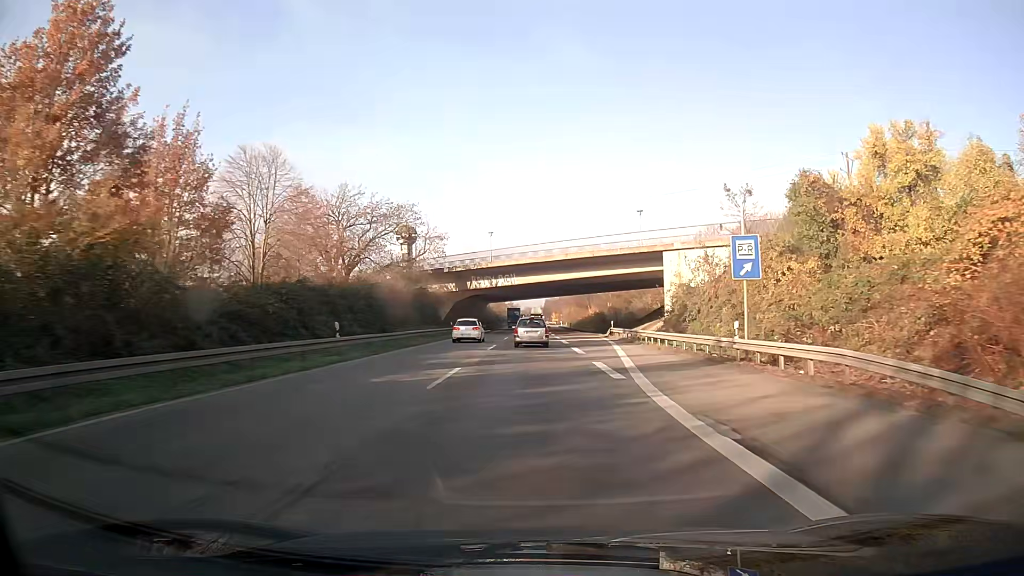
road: trunk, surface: asphalt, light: Day
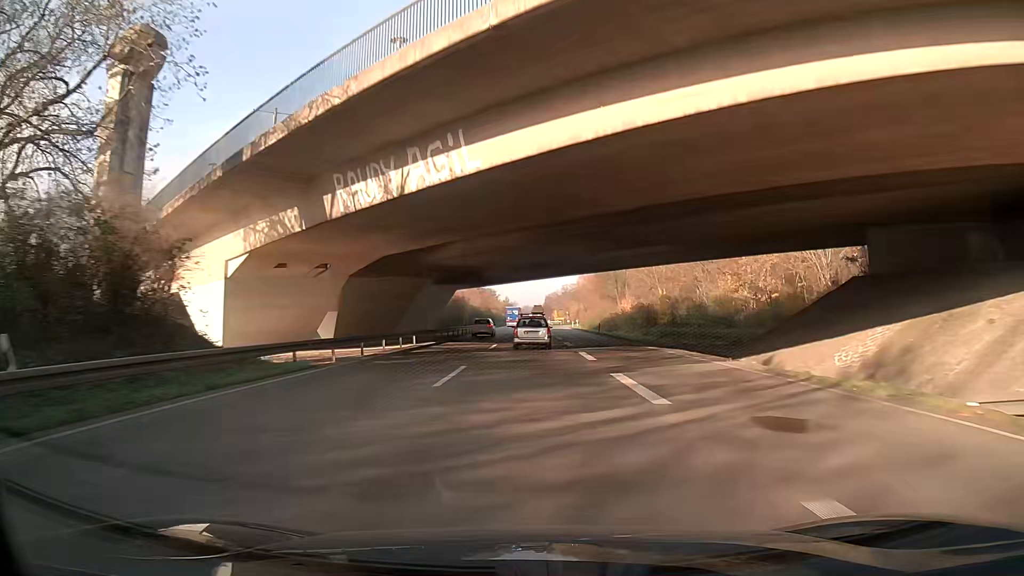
(0.0, +53.3) m; 0°
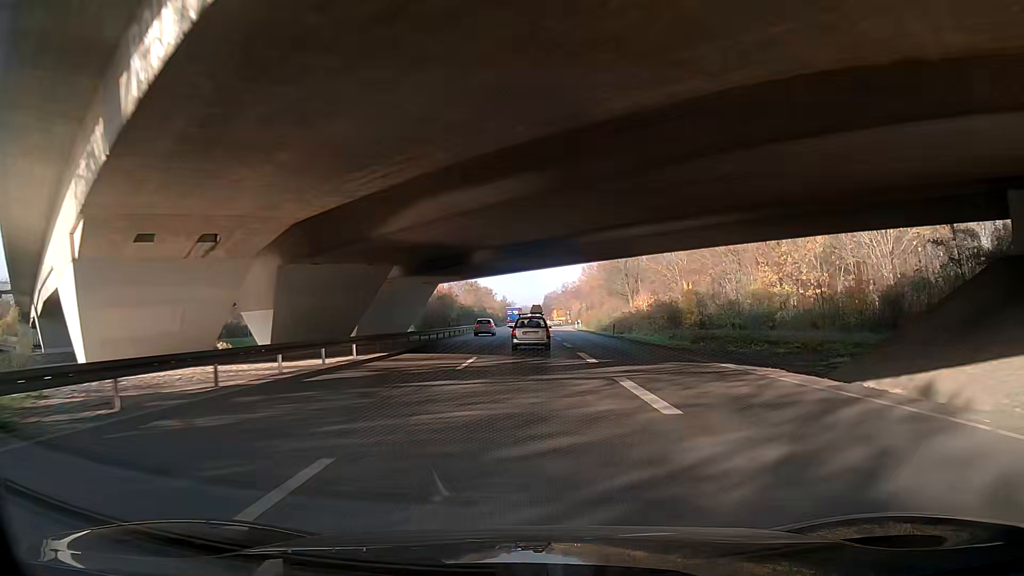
(0.0, +13.2) m; 0°
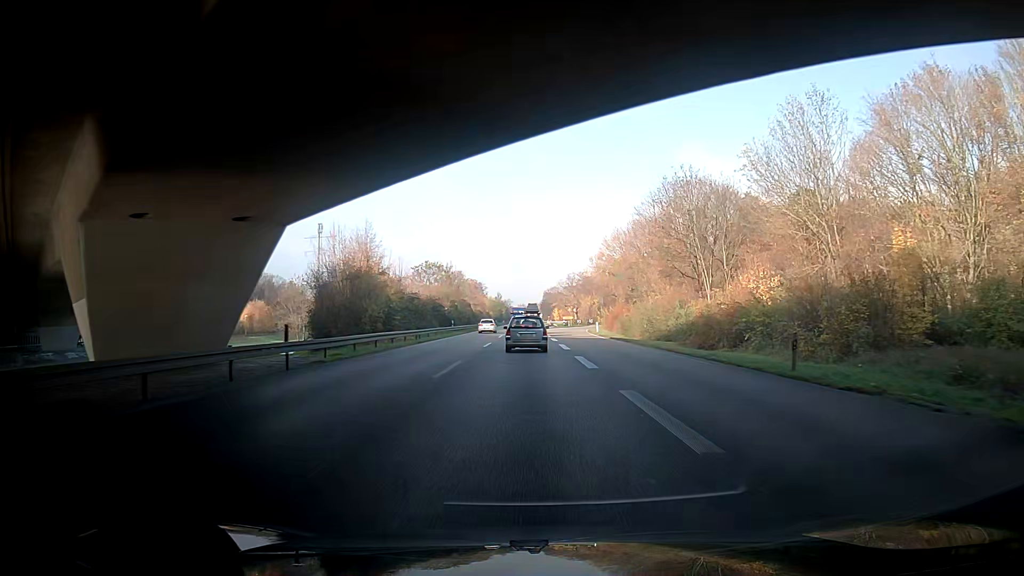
(0.0, +38.9) m; 0°
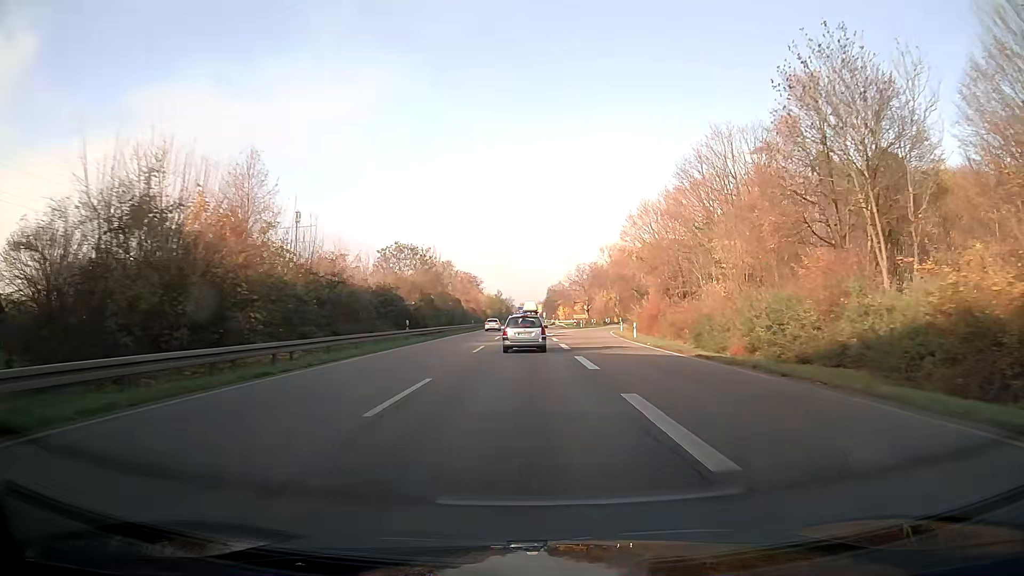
(-0.1, +24.8) m; 0°
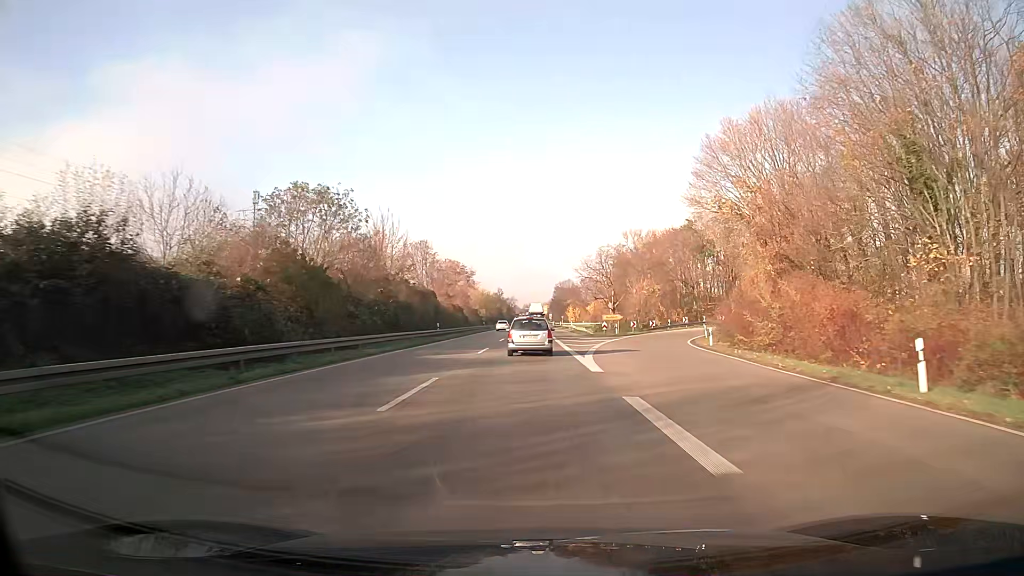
(0.0, +36.0) m; 0°
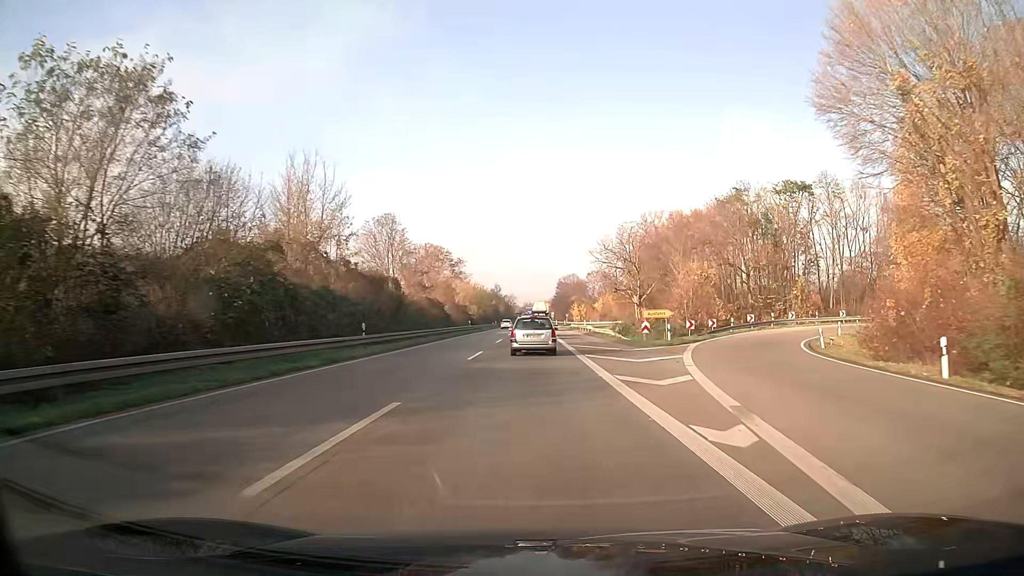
(0.0, +23.5) m; 0°
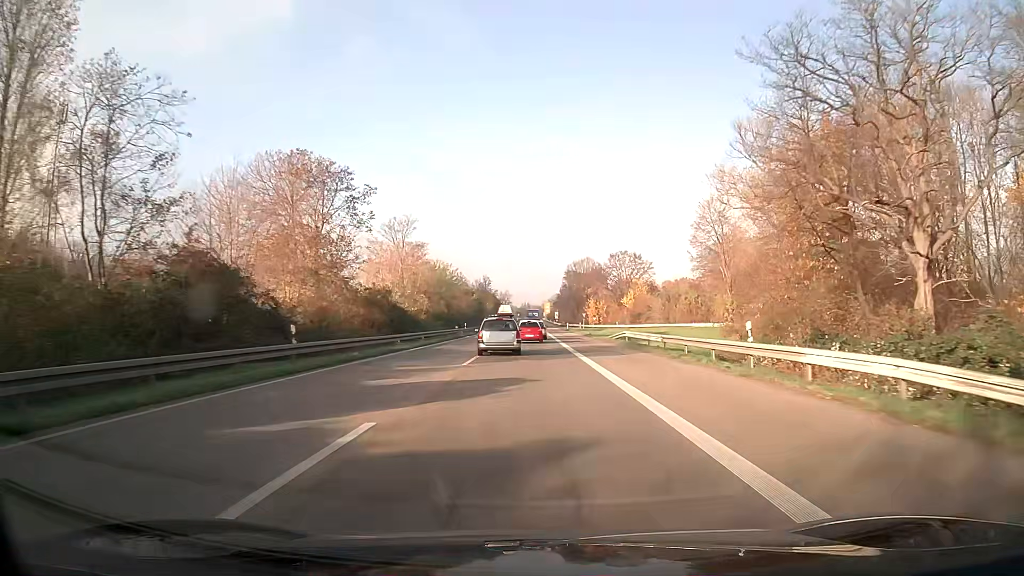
(+0.1, +57.4) m; 0°
